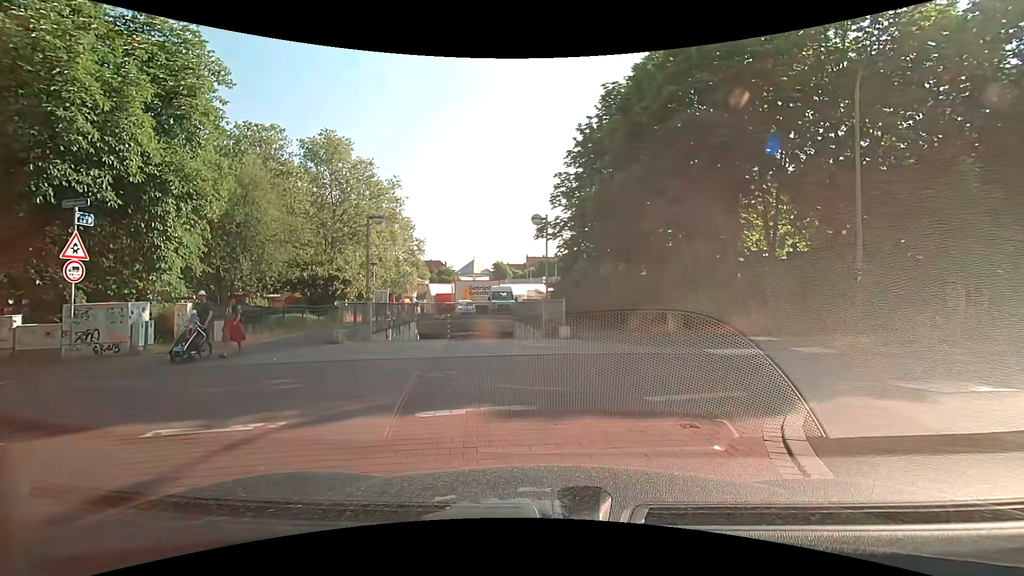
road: residential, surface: asphalt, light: Day
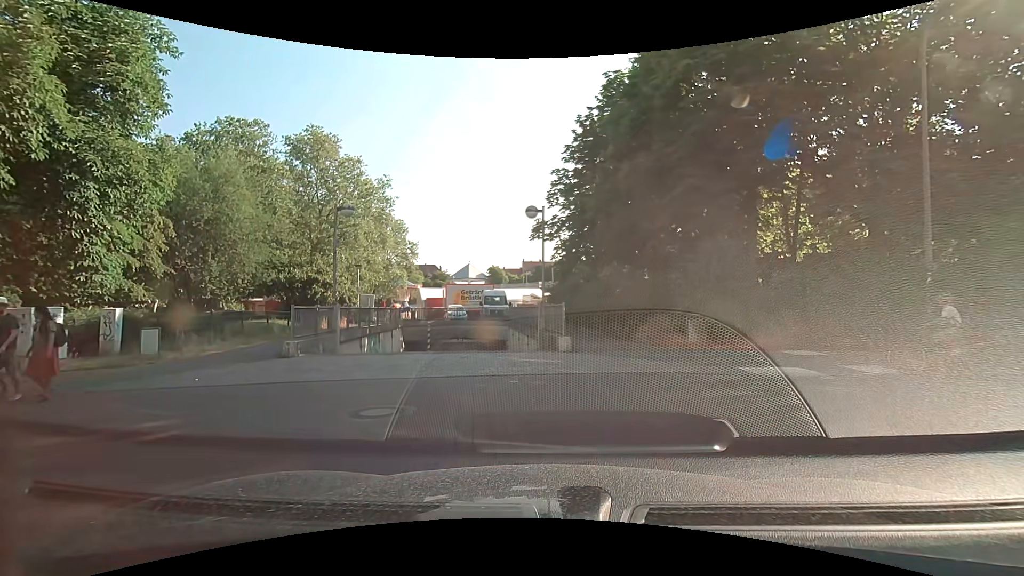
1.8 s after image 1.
(-0.1, +2.7) m; -2°
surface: paving_stones
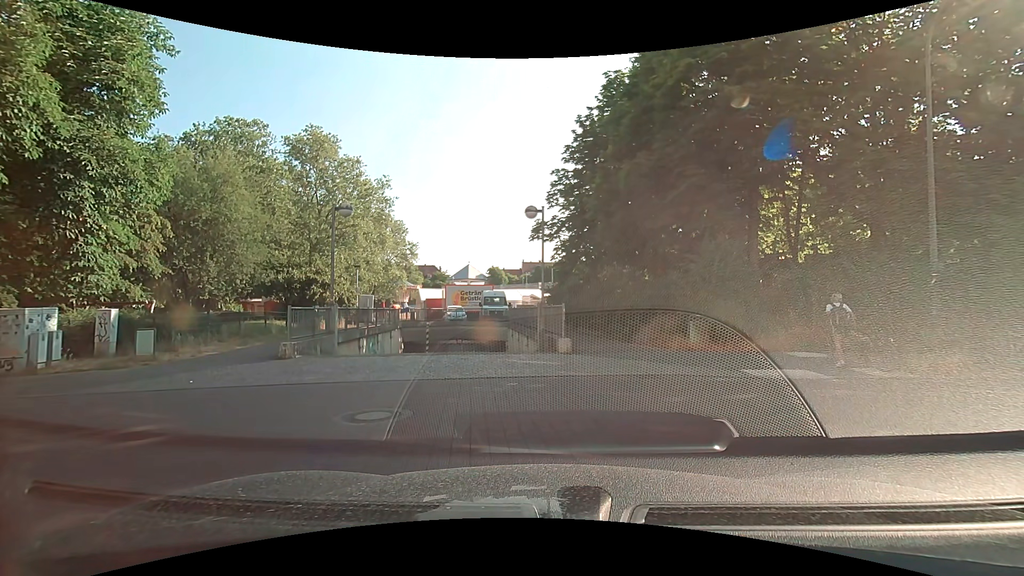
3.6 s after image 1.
(0.0, +0.2) m; 0°
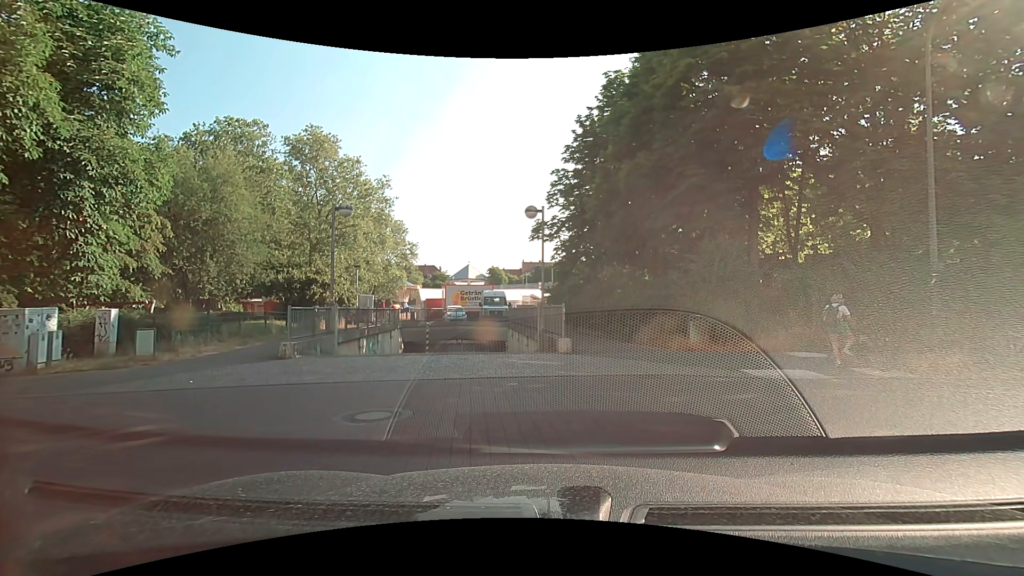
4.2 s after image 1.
(0.0, 0.0) m; 0°
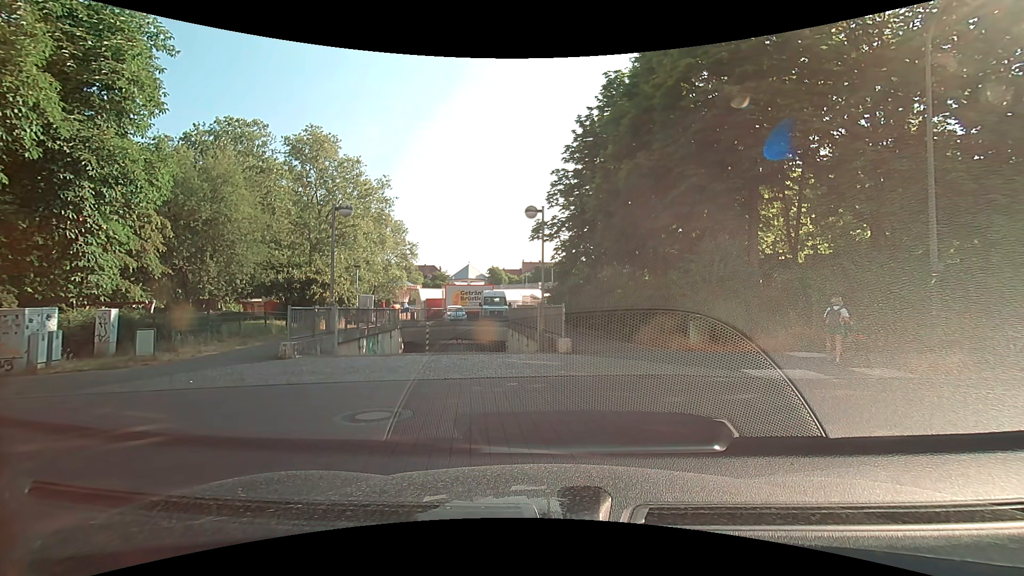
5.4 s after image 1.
(0.0, 0.0) m; 0°
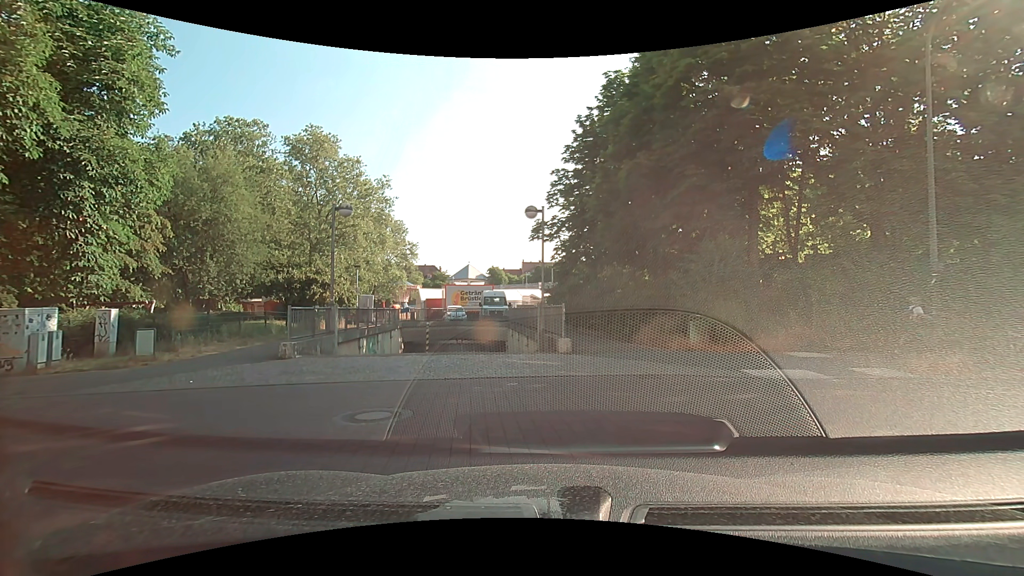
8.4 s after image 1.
(0.0, 0.0) m; 0°
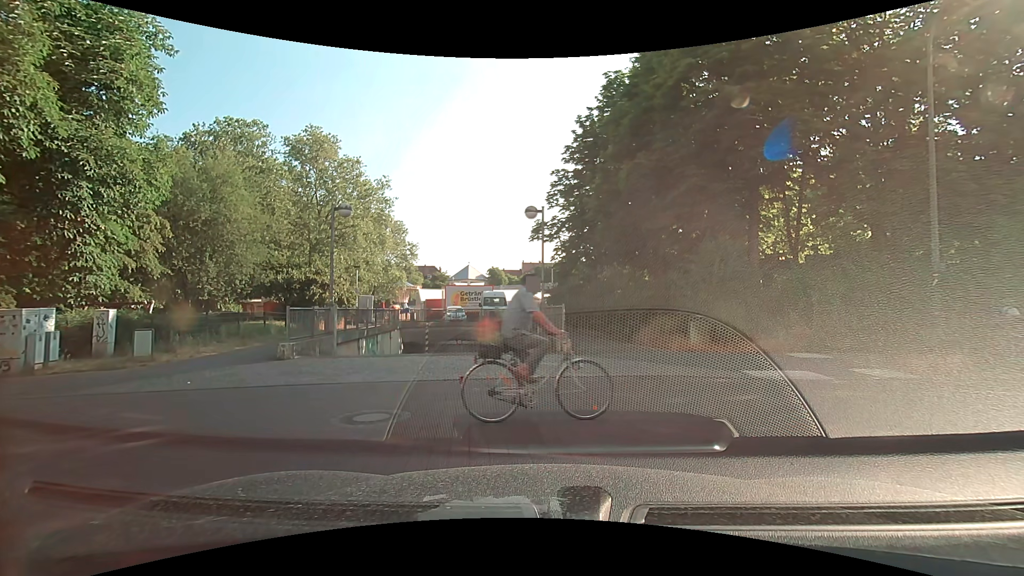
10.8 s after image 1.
(0.0, 0.0) m; 0°
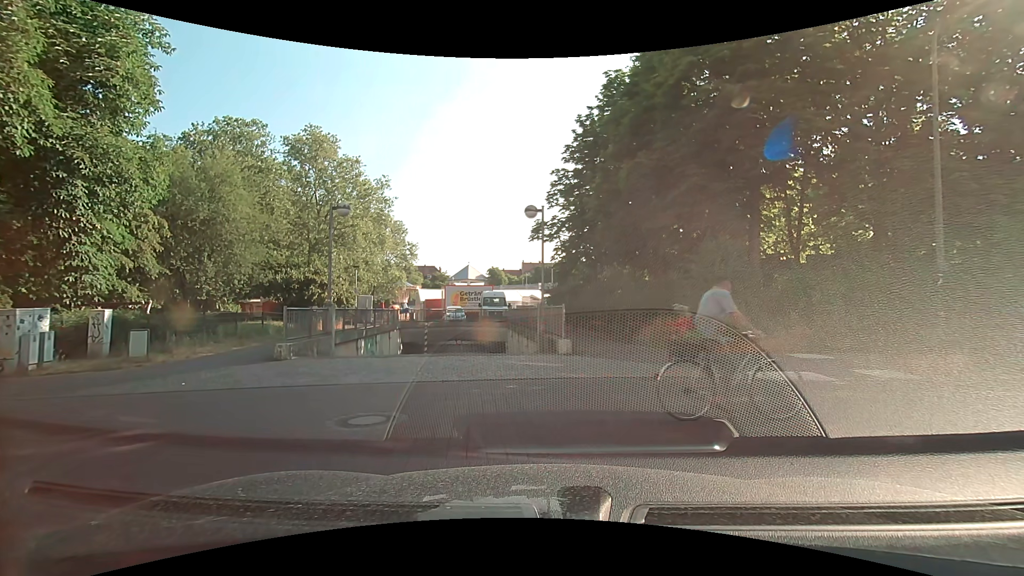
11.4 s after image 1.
(0.0, +0.1) m; 0°
